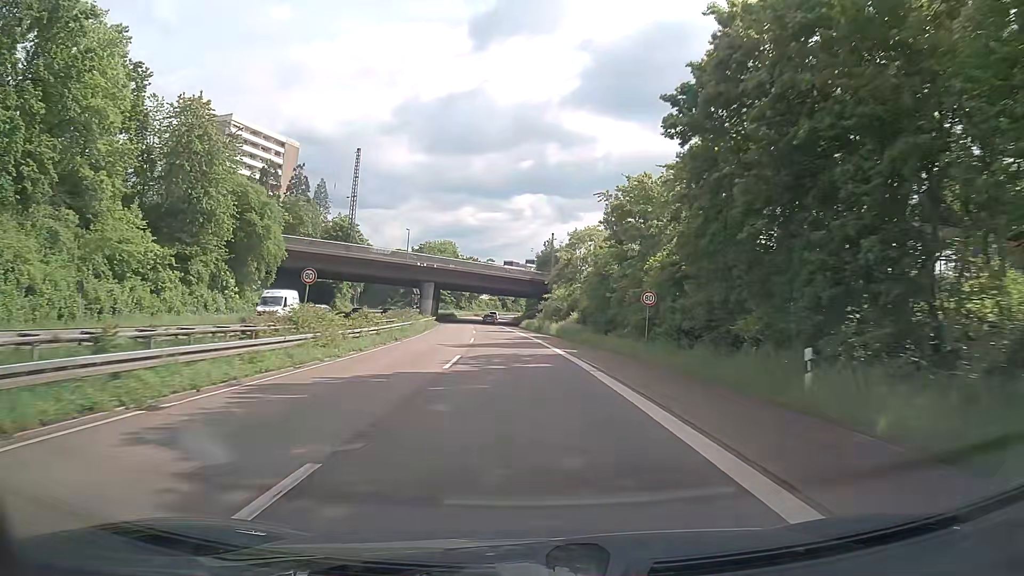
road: trunk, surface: asphalt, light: Day
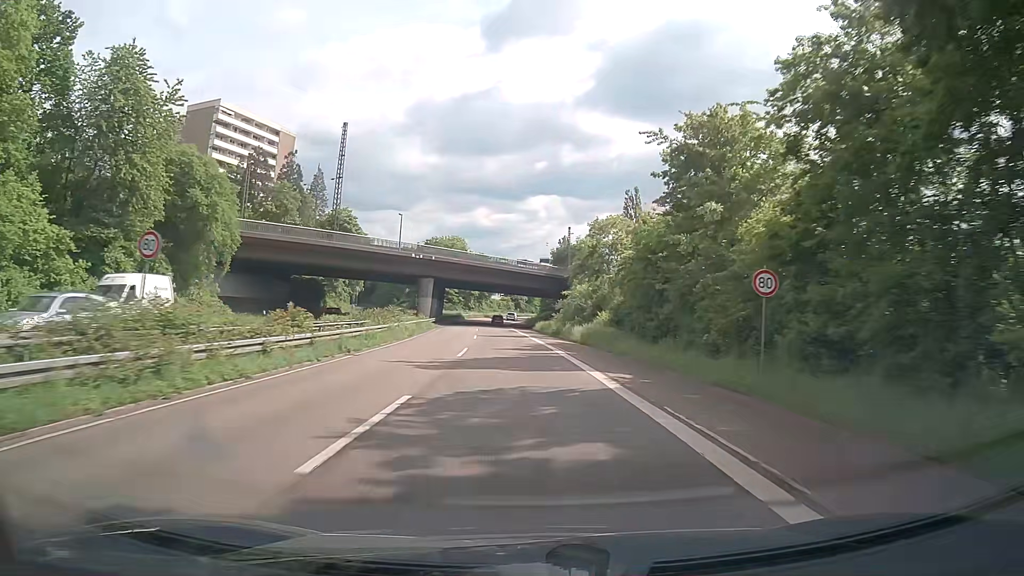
(-0.2, +12.4) m; -1°
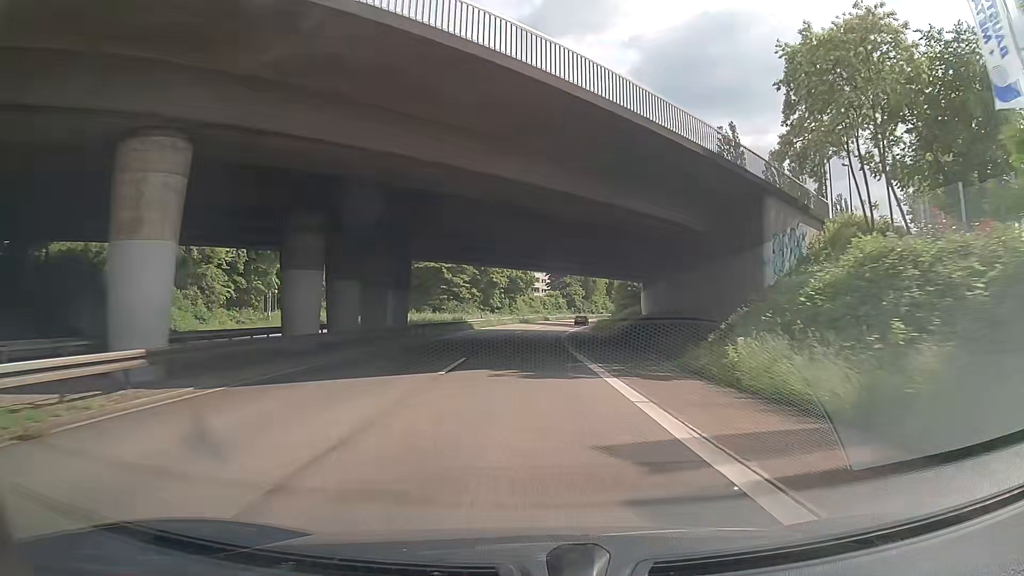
(-2.6, +62.1) m; -4°
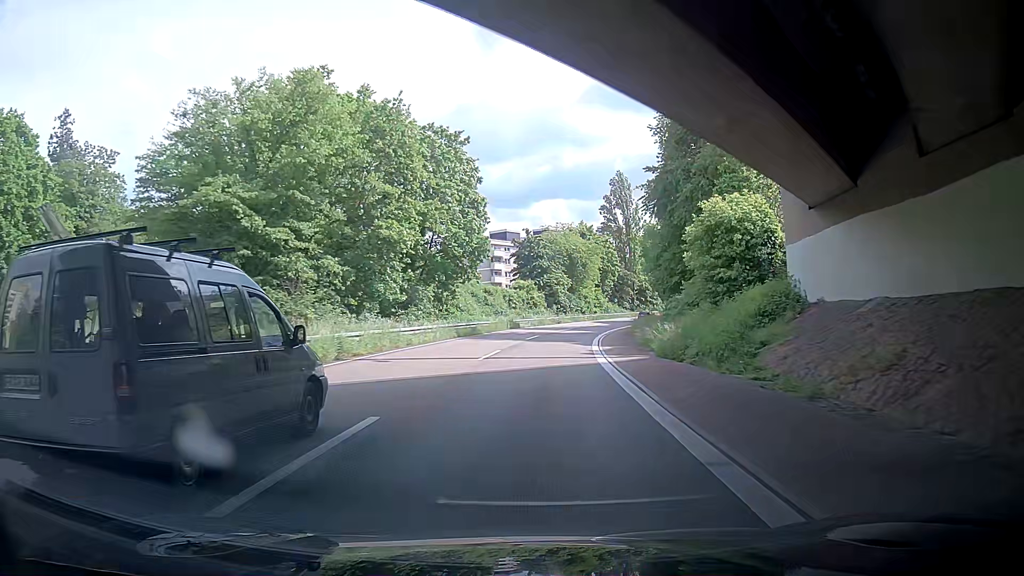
(+1.6, +48.9) m; +4°
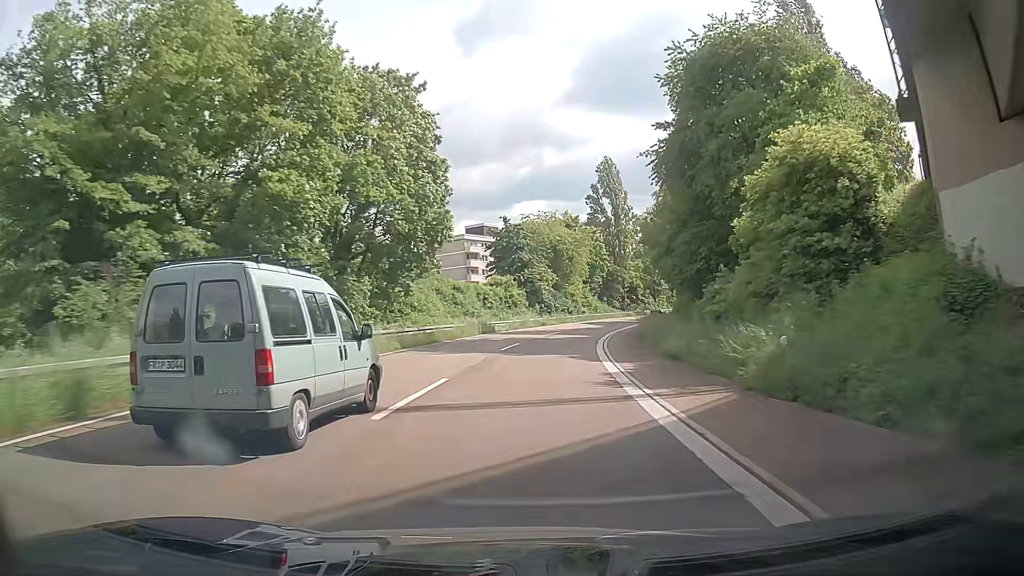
(+0.2, +12.1) m; +1°
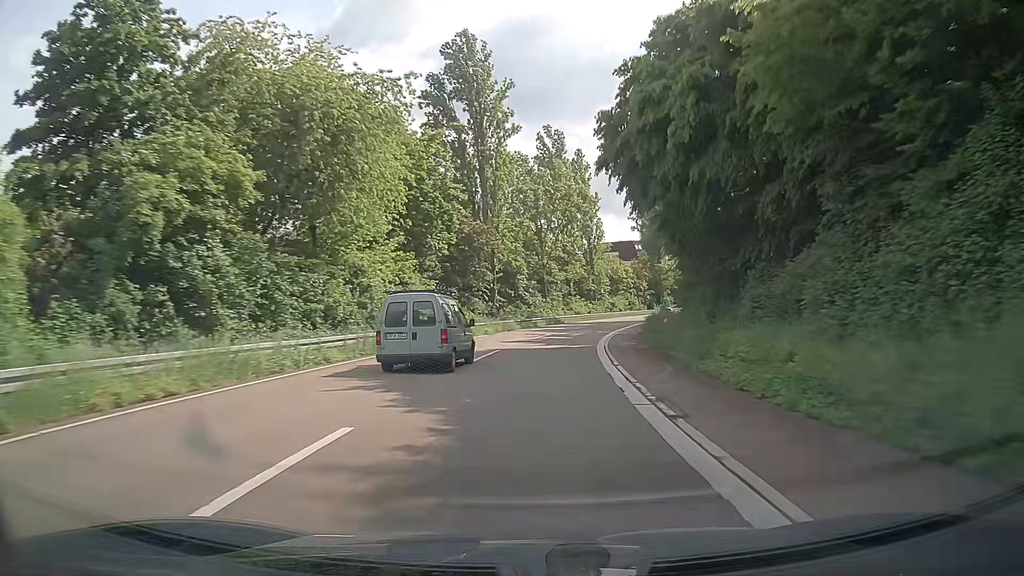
(+5.9, +60.0) m; +12°
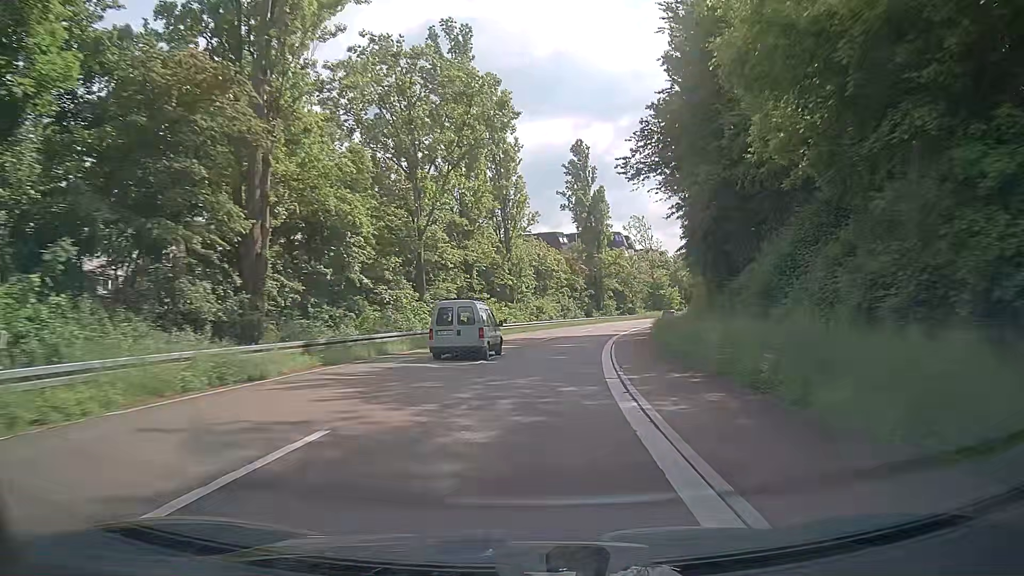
(+2.6, +35.7) m; +7°
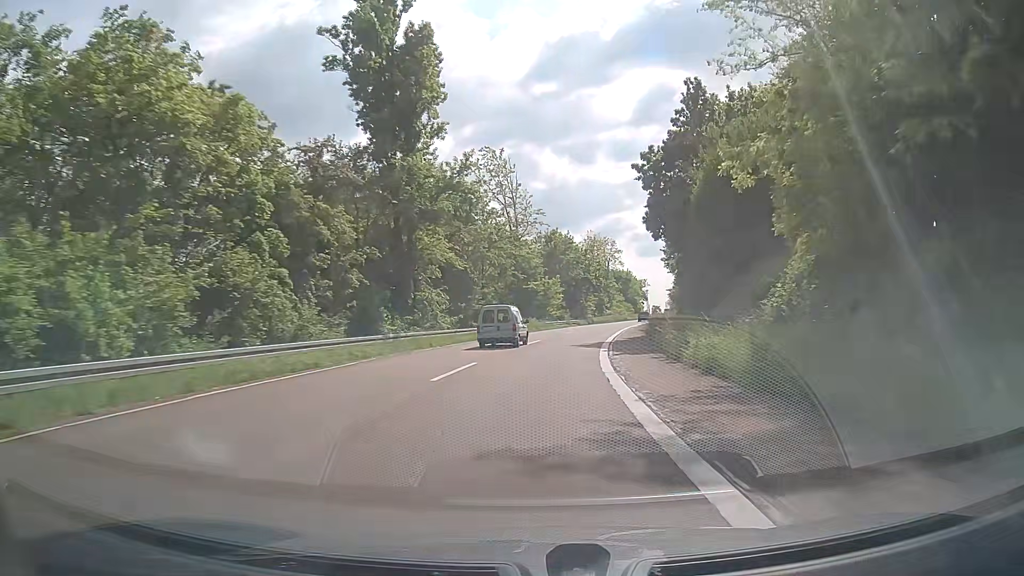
(+7.3, +58.3) m; +15°
(0, +10) (+1, +20) (+1, +30) (+3, +40) (+4, +50) (+6, +60) (+8, +69) (+10, +79) (+13, +89) (+15, +98) m
